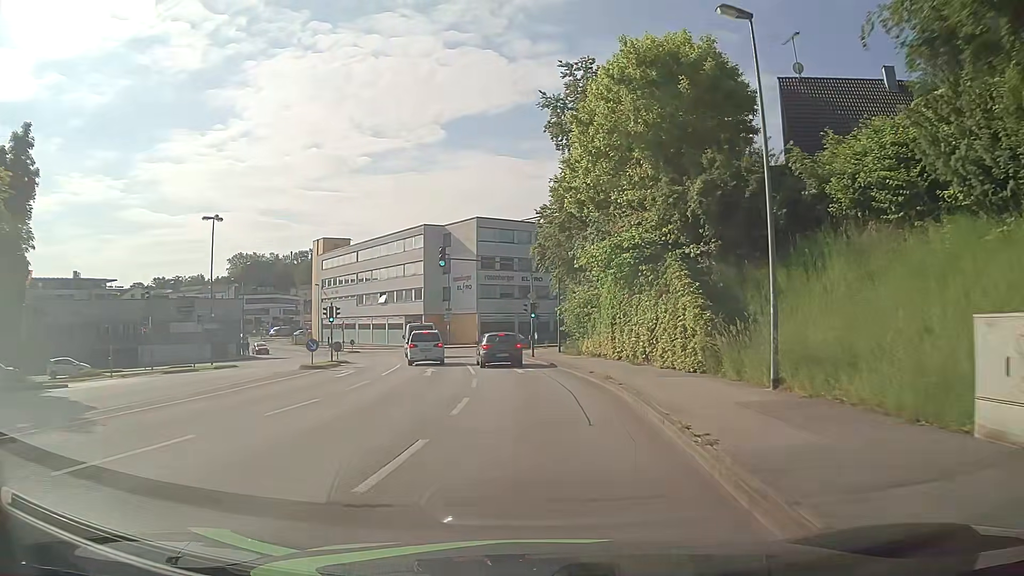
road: tertiary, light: Day
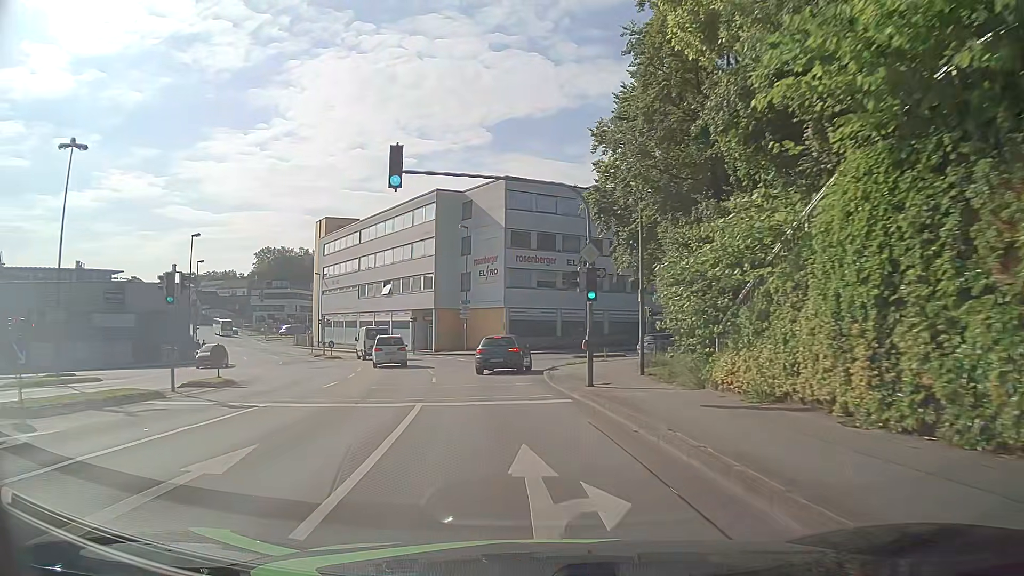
(-0.3, +20.5) m; -4°
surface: asphalt
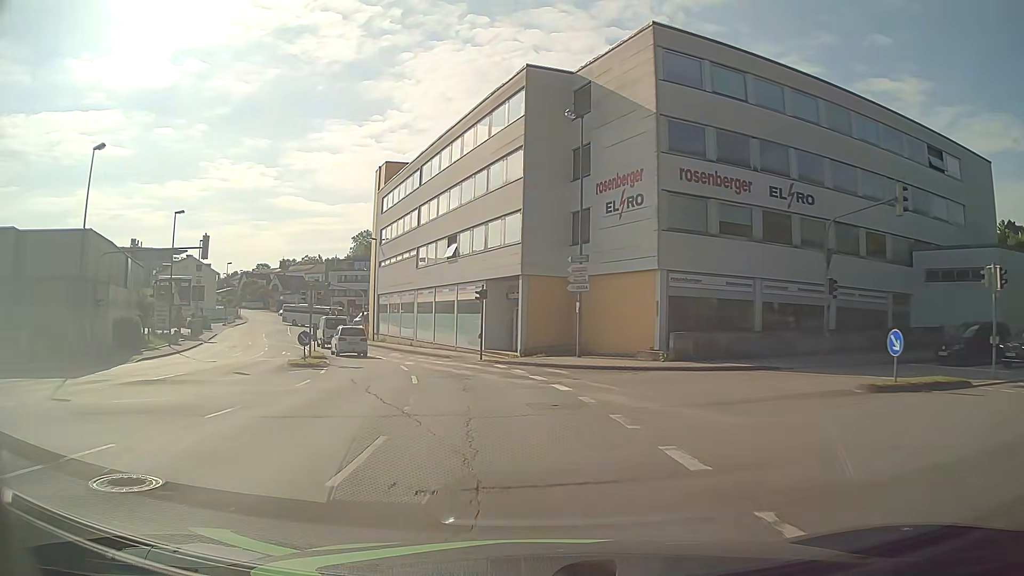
(-2.3, +27.3) m; -10°
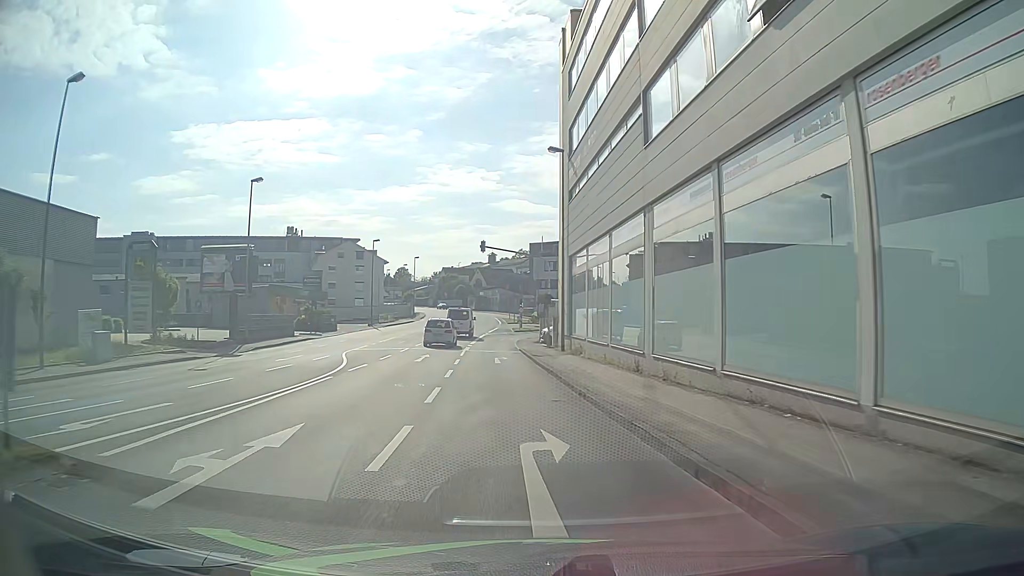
(-5.5, +33.4) m; -19°
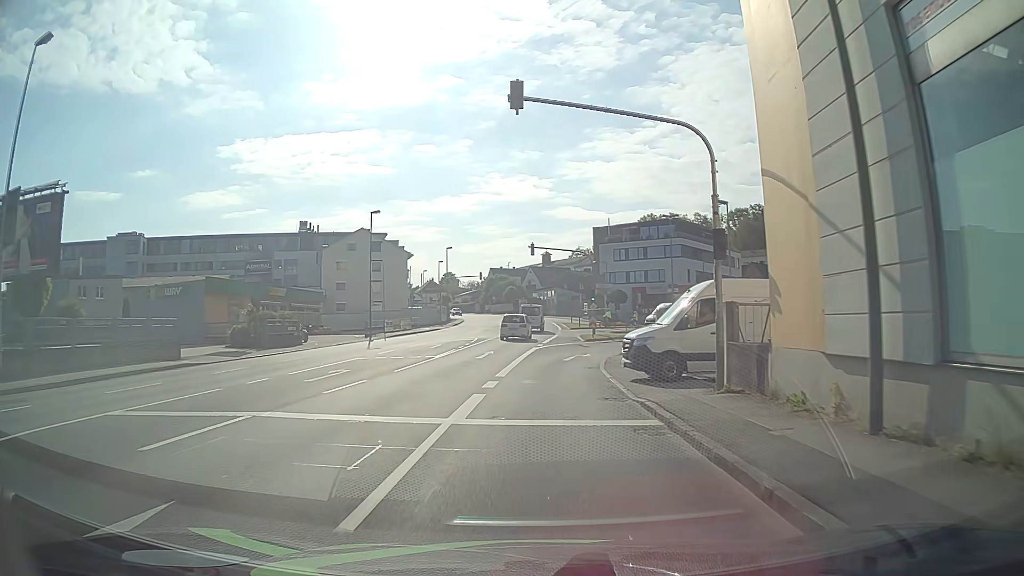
(-1.8, +26.1) m; -5°
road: tertiary_link
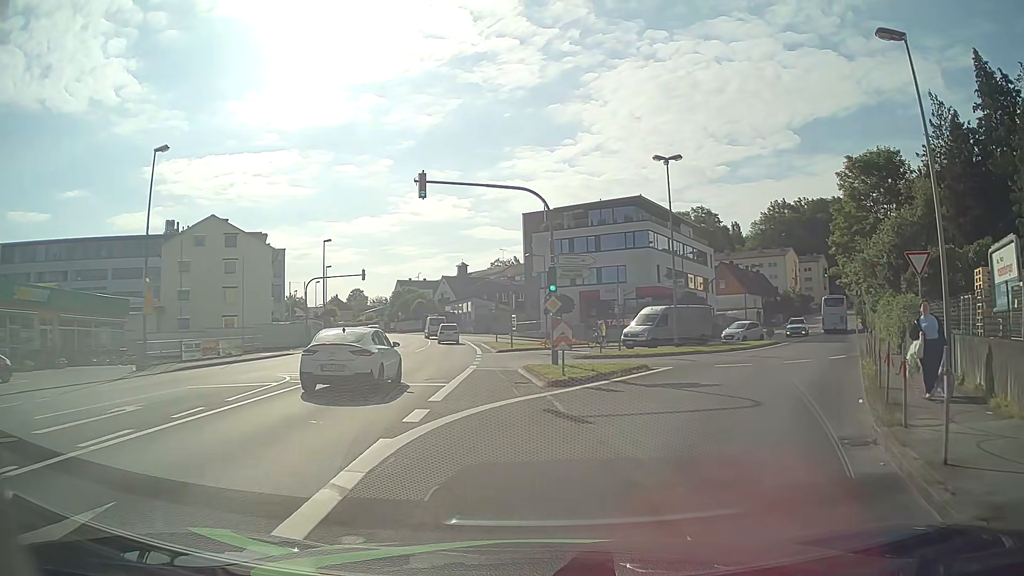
(+0.6, +25.5) m; +7°
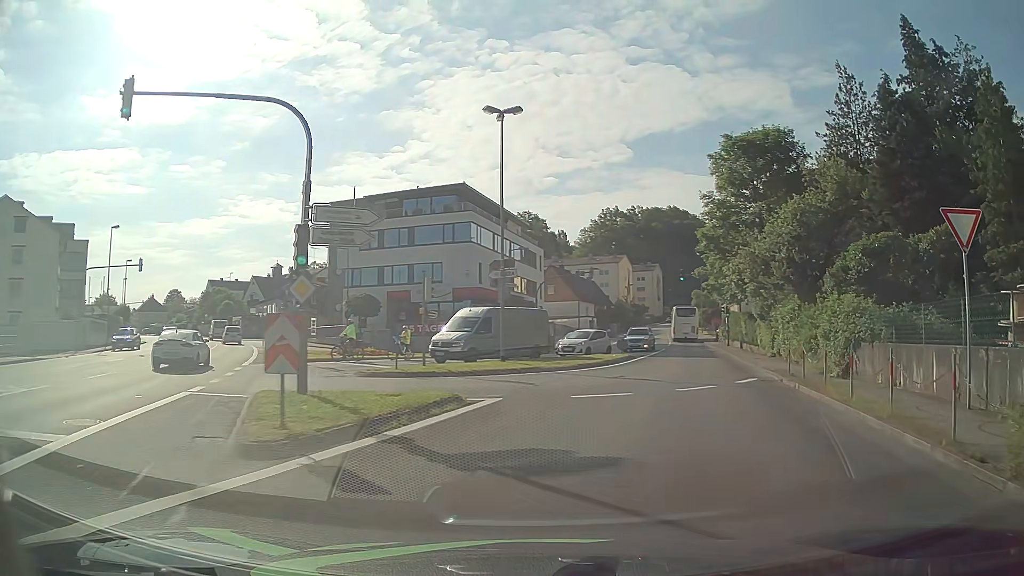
(+1.2, +9.3) m; +15°
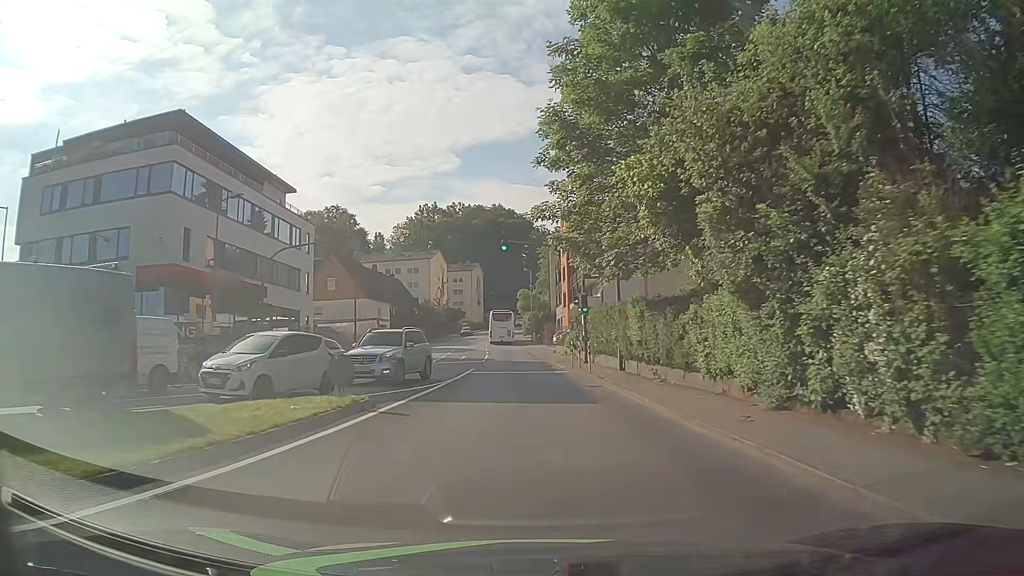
(+4.4, +22.2) m; +15°
(0, +10) (0, +20) (-1, +30) (-1, +40) (-2, +50) (-3, +60) (-4, +70) (-4, +80) (-5, +90) (-5, +100) m
